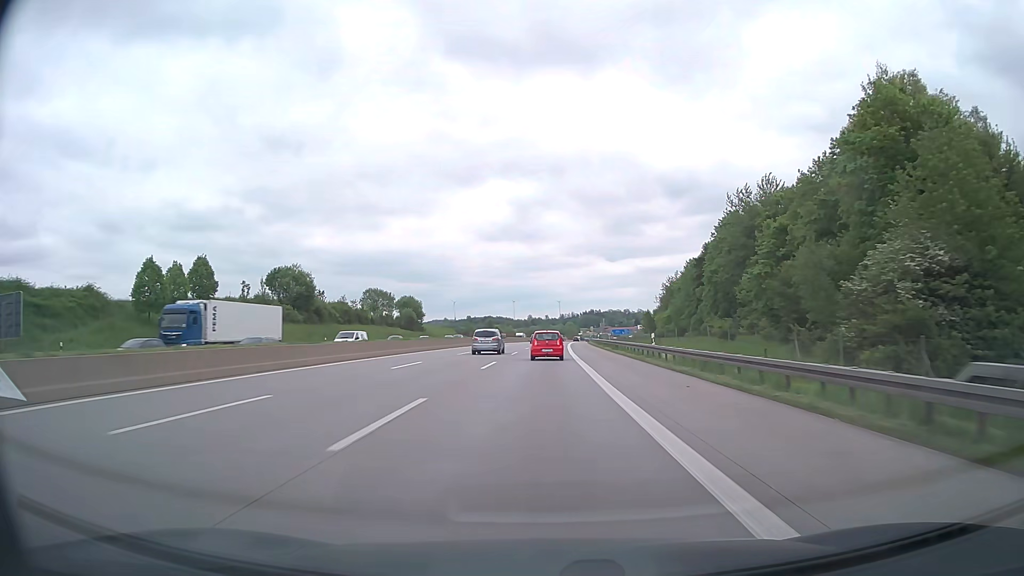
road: motorway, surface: asphalt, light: Day
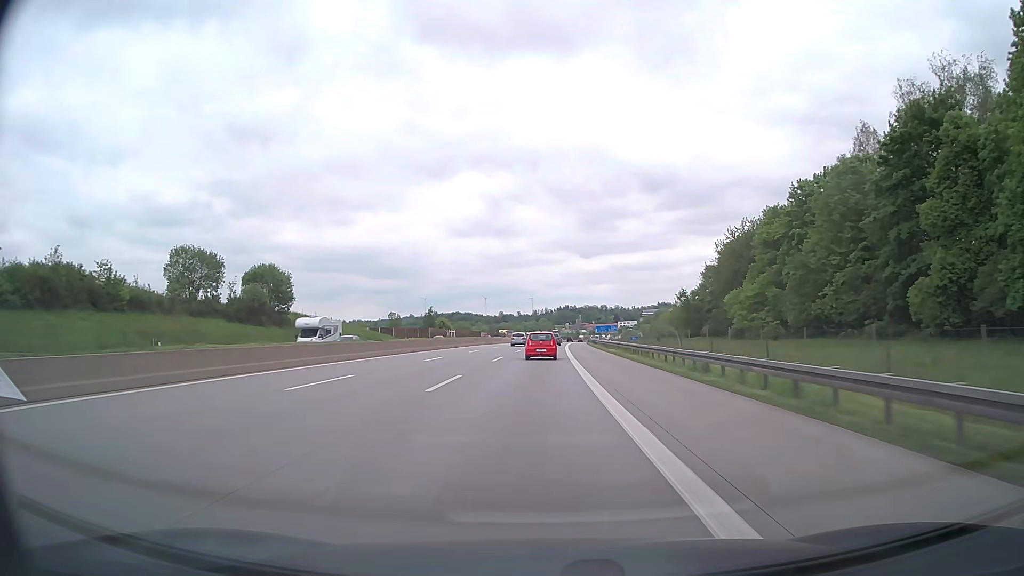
(+1.7, +81.4) m; +2°
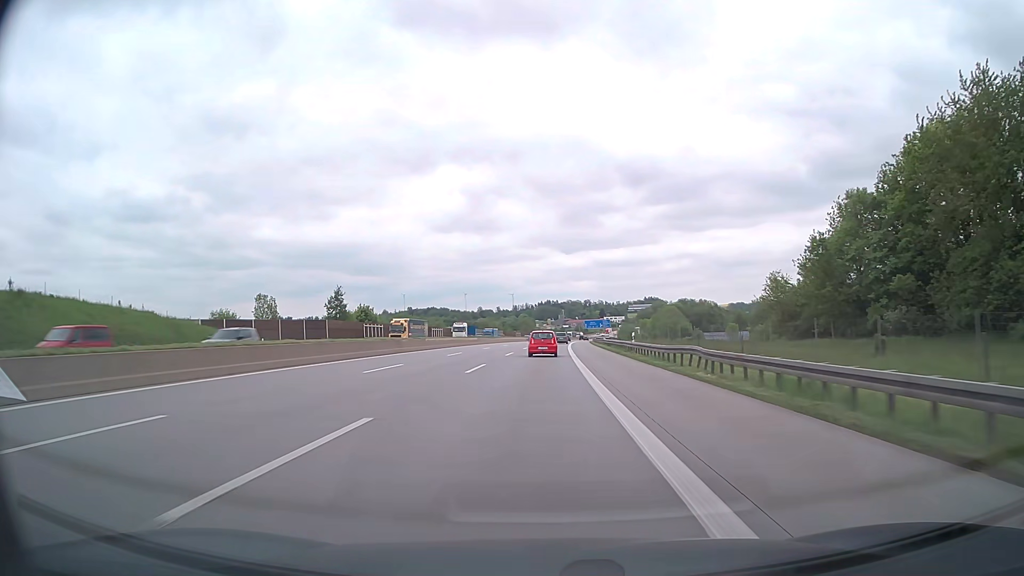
(+0.9, +64.7) m; +1°
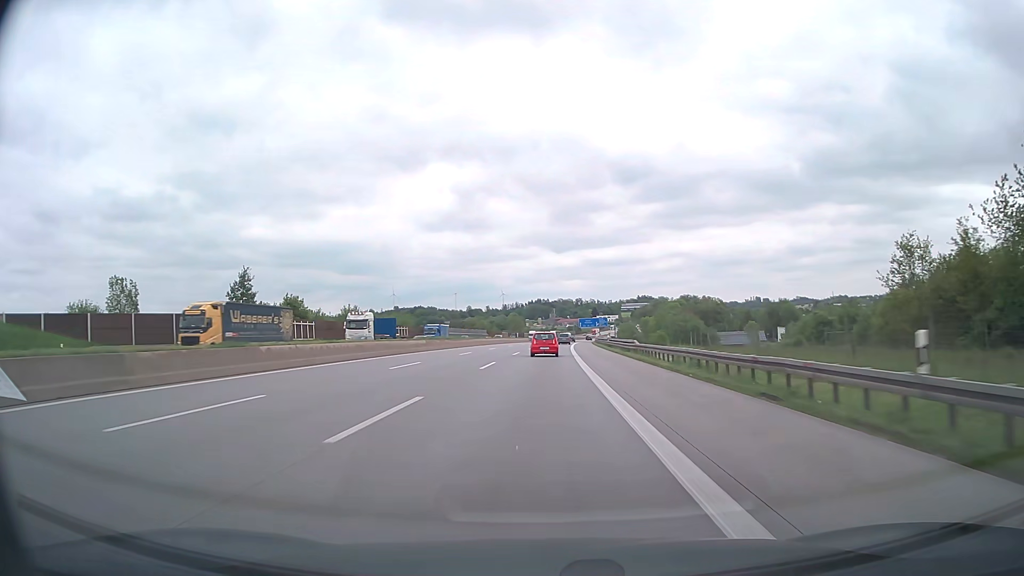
(+0.3, +32.5) m; +1°
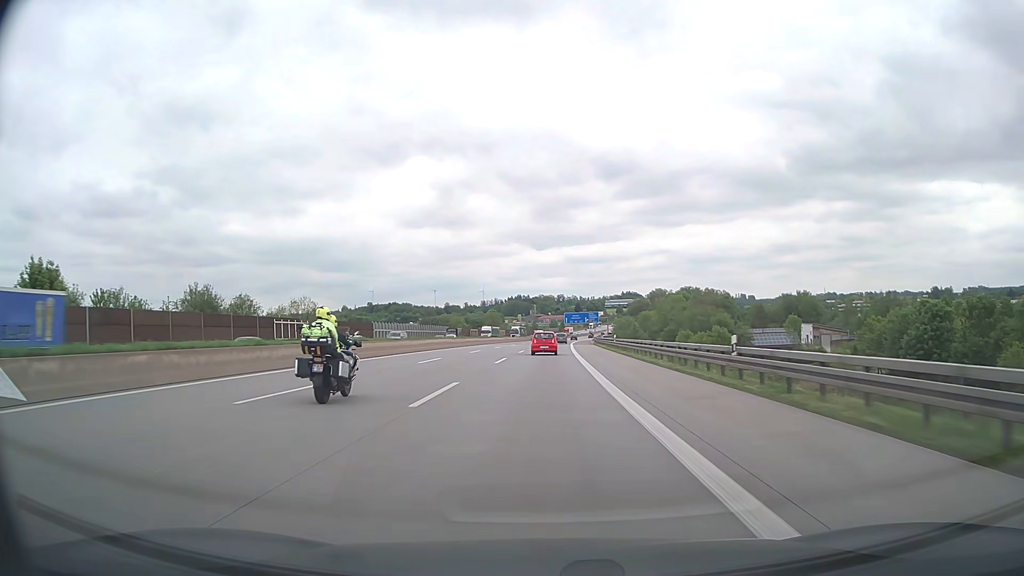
(+0.6, +49.0) m; +2°
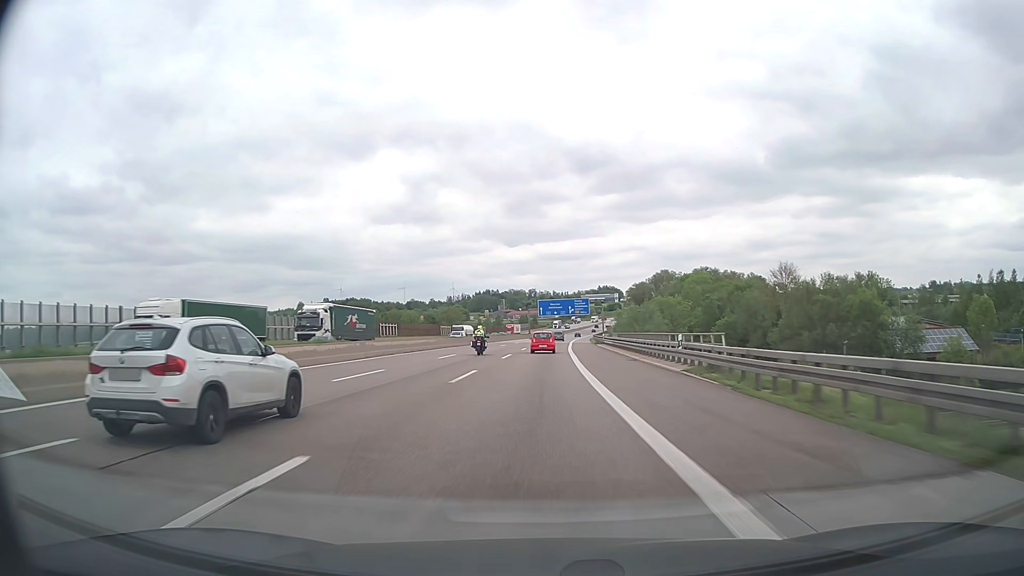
(+1.9, +82.7) m; +2°
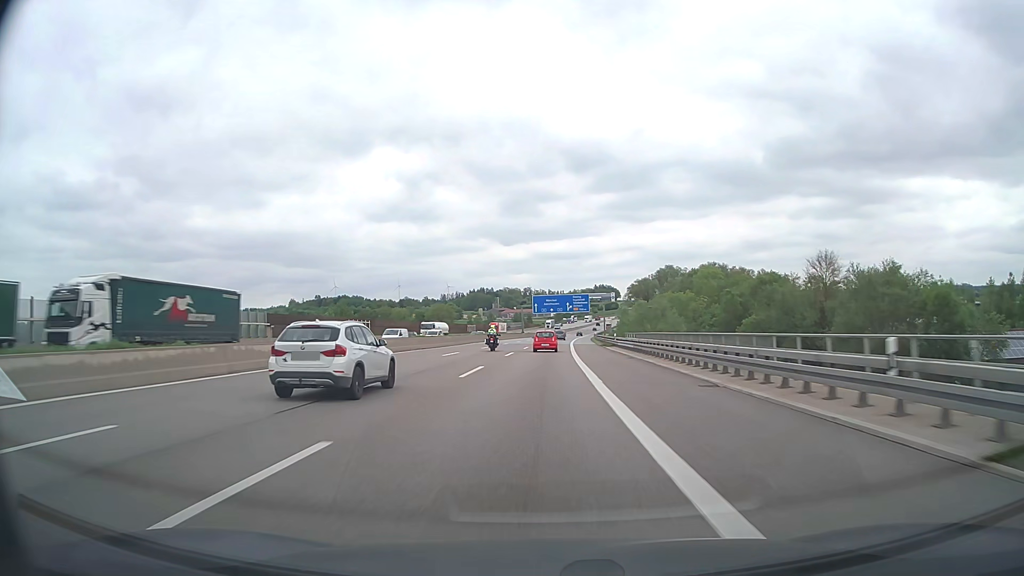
(0.0, +16.8) m; 0°
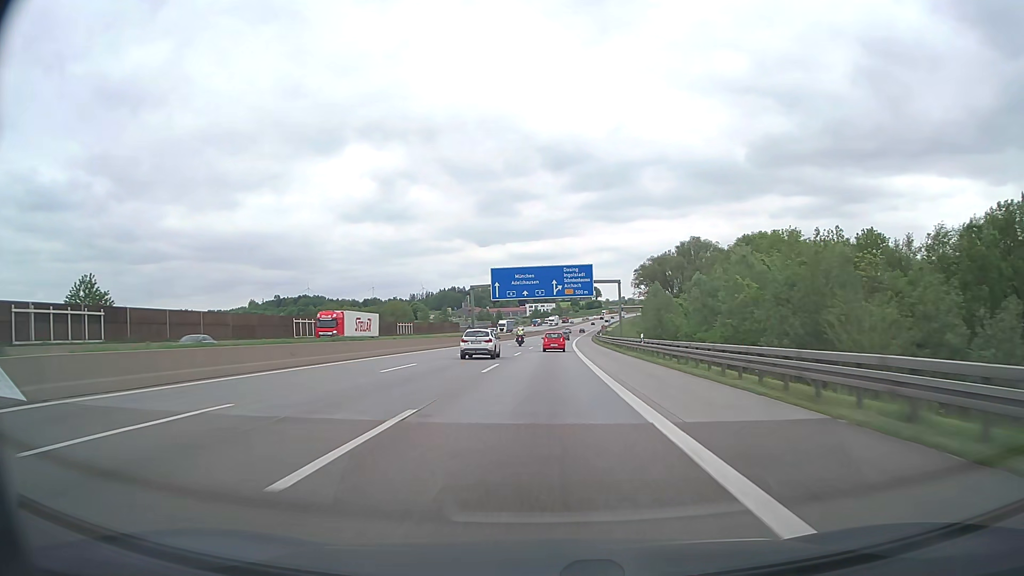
(+1.2, +68.4) m; +2°
(0, +10) (0, +20) (0, +30) (+1, +40) (+1, +50) (+1, +60) (+2, +70) (+2, +80) (+2, +90) (+3, +100) m
